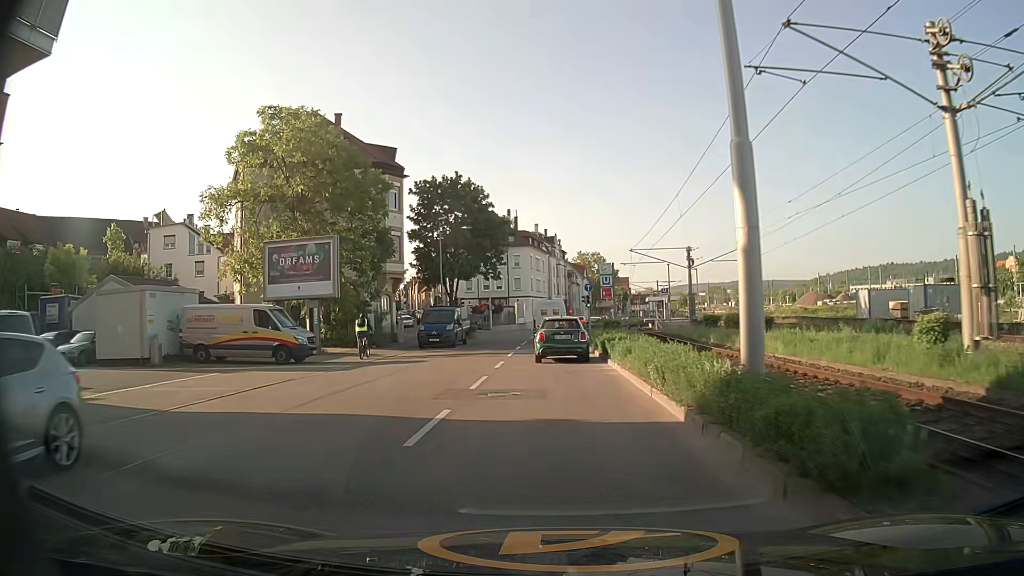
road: secondary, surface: asphalt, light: Day
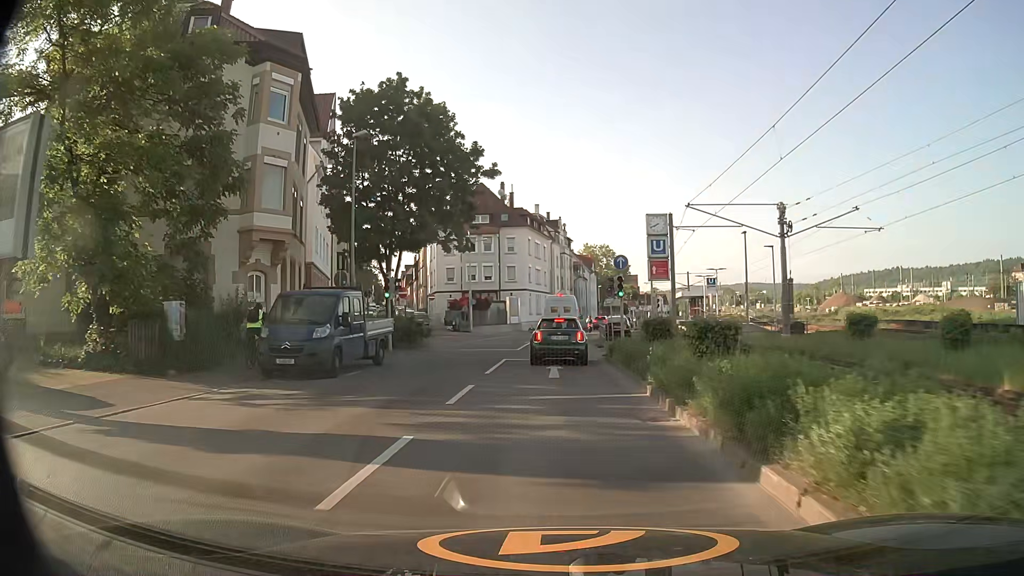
(0.0, +20.7) m; -1°
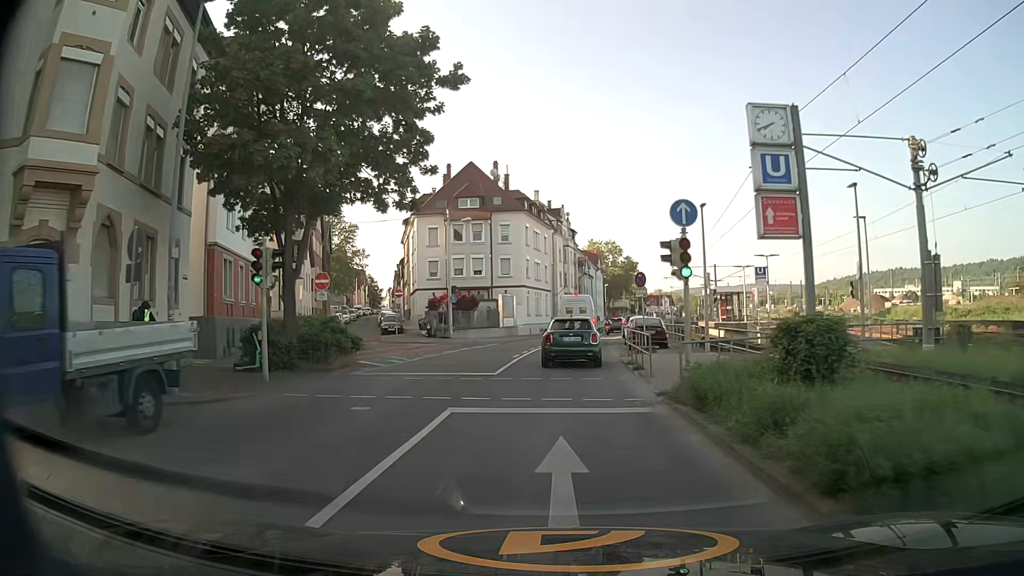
(+0.1, +12.4) m; 0°
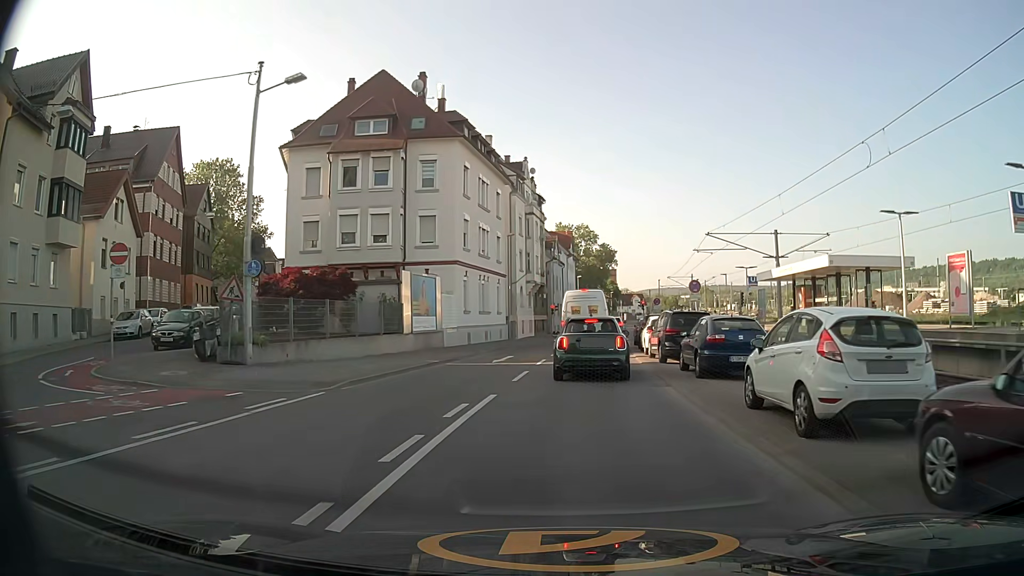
(+0.6, +26.8) m; +3°
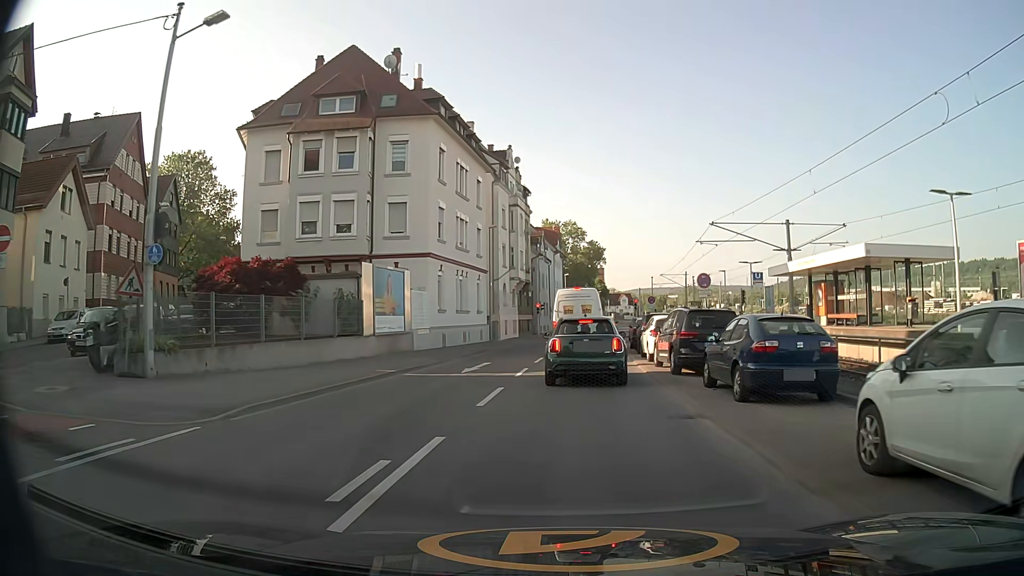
(0.0, +4.3) m; +1°
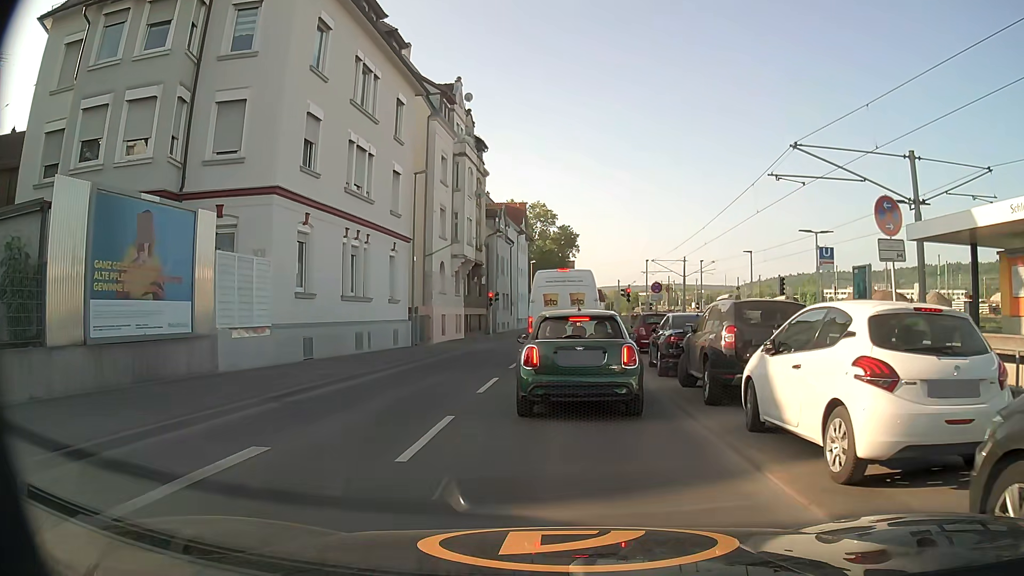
(+0.5, +16.1) m; +4°
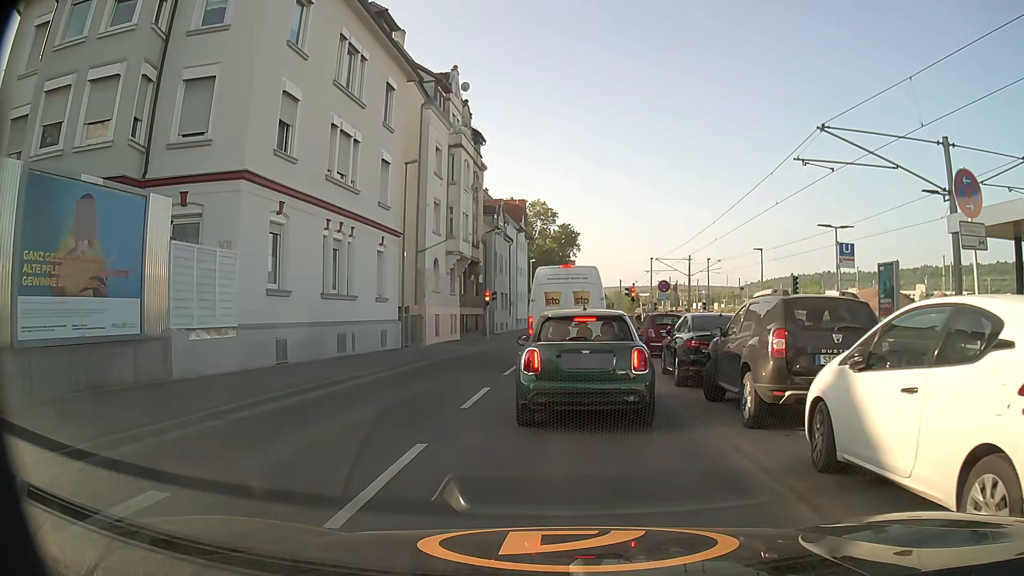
(0.0, +2.0) m; -1°
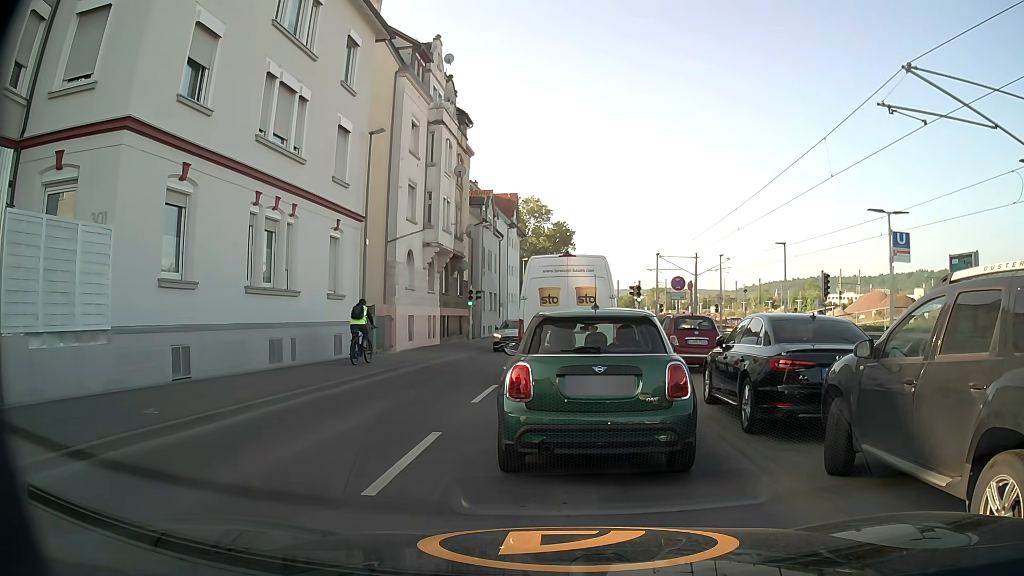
(0.0, +4.9) m; +2°
